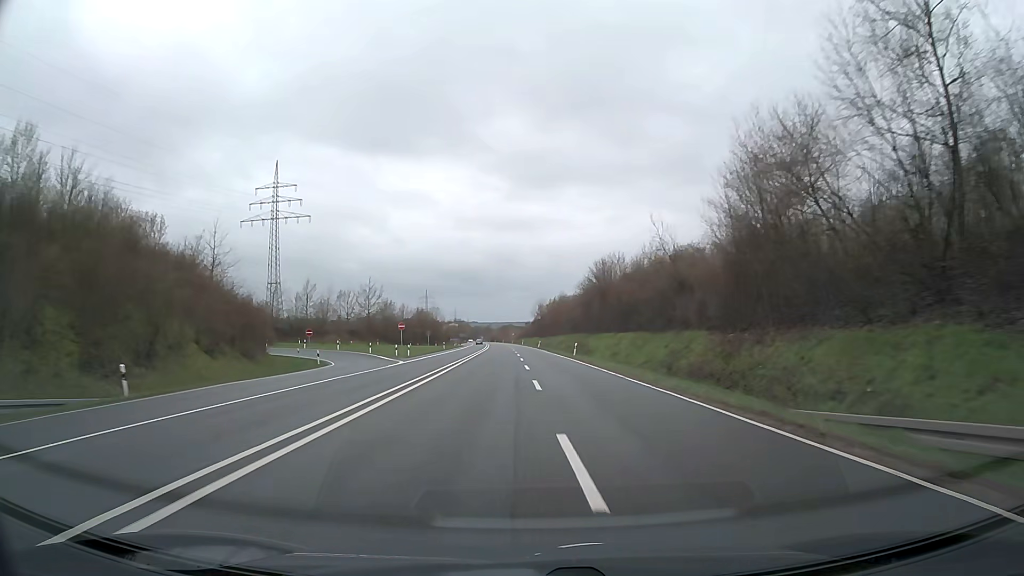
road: trunk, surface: asphalt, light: Day
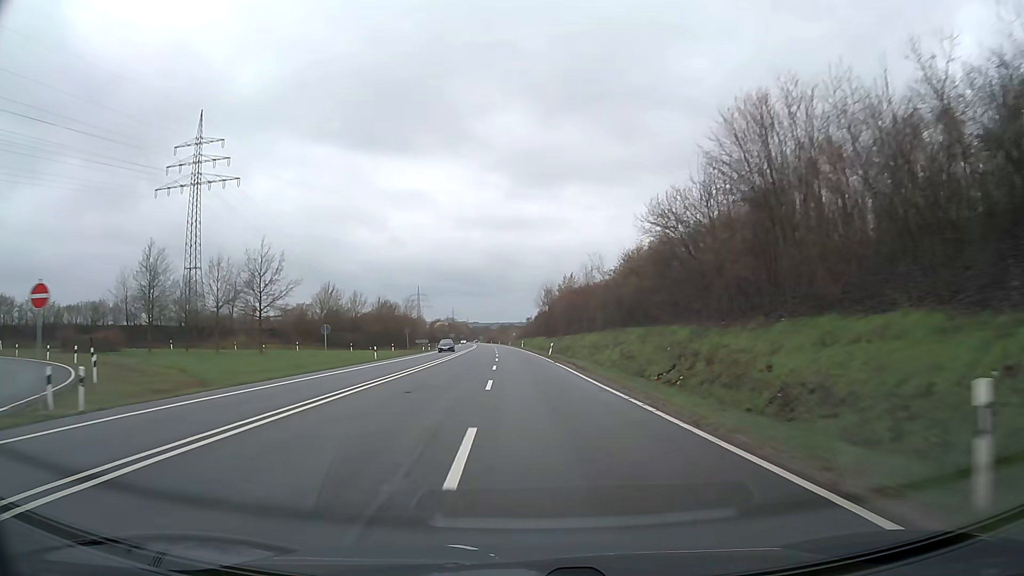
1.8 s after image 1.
(-0.1, +47.4) m; 0°
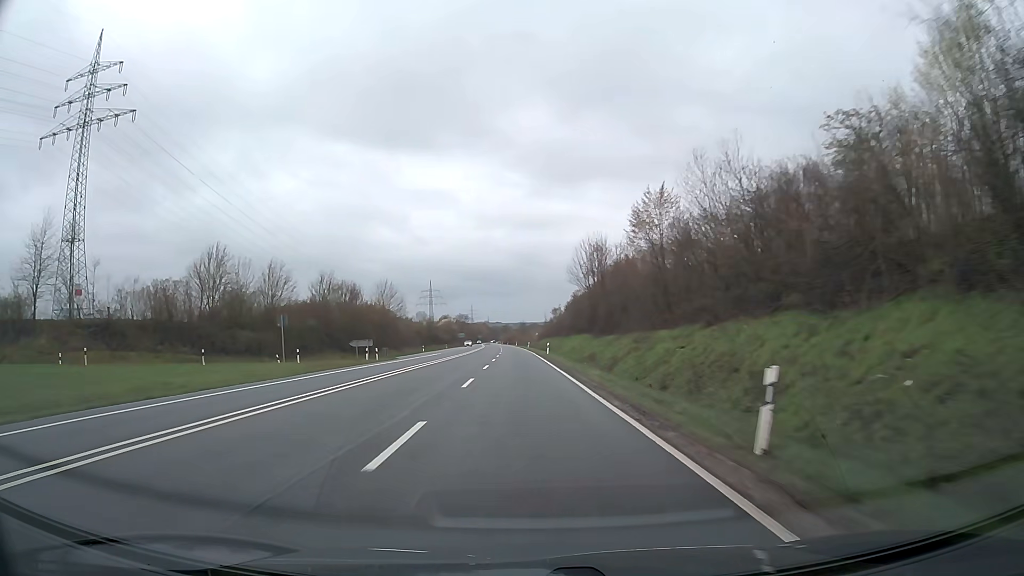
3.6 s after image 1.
(-0.6, +47.4) m; -2°
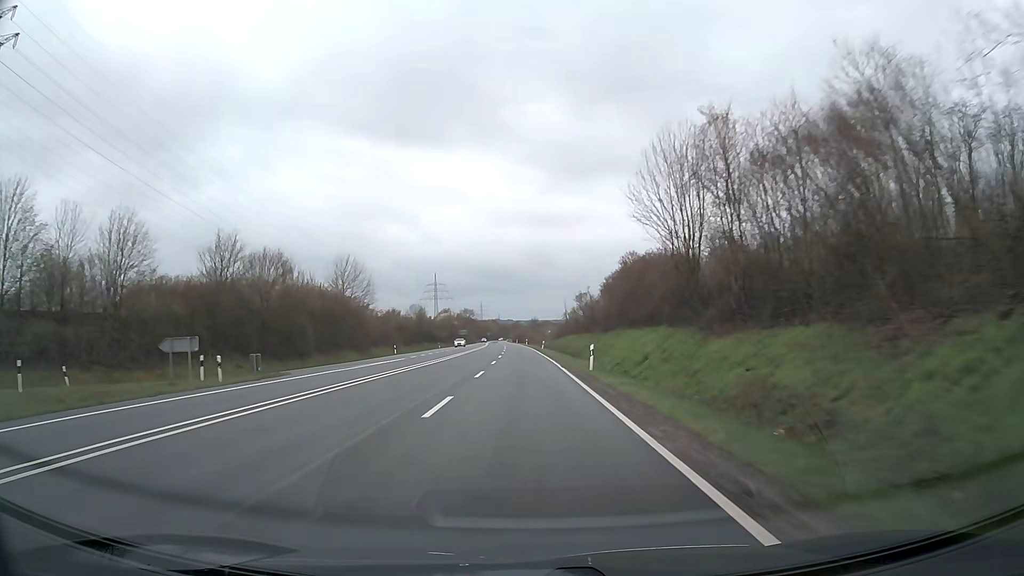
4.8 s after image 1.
(-0.3, +31.6) m; -1°
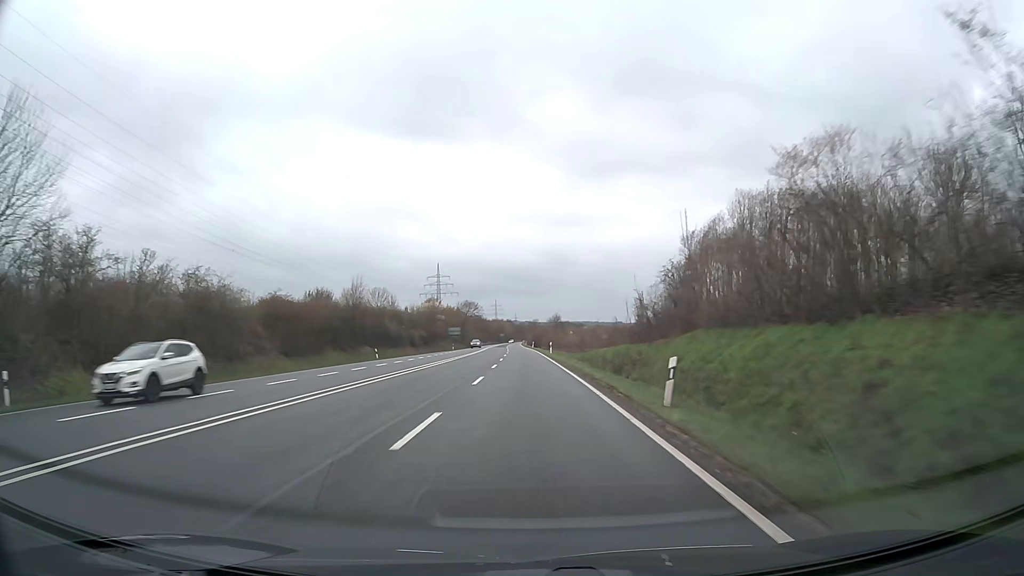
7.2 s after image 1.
(-0.7, +63.2) m; -2°
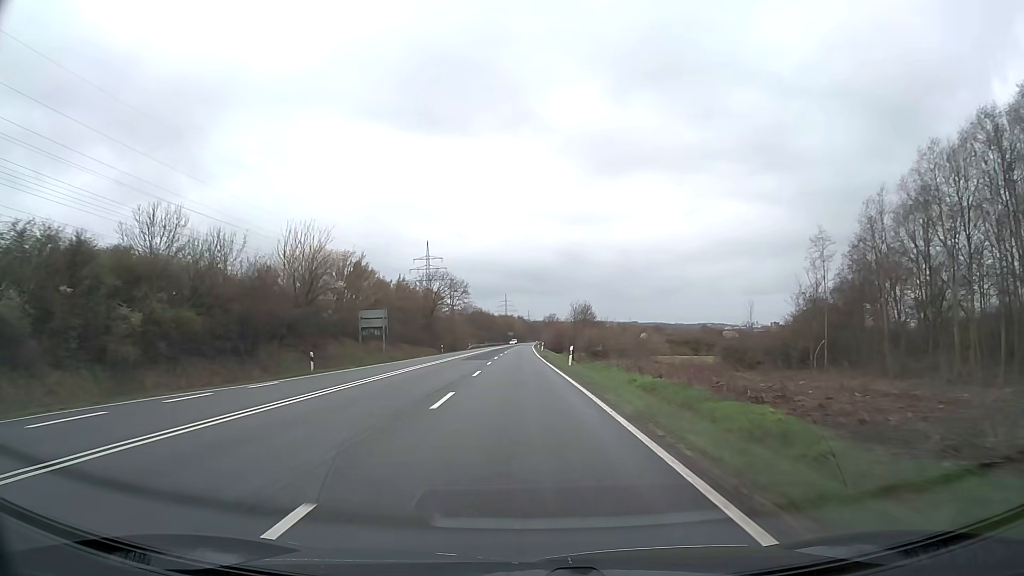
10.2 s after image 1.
(-0.6, +79.1) m; -1°
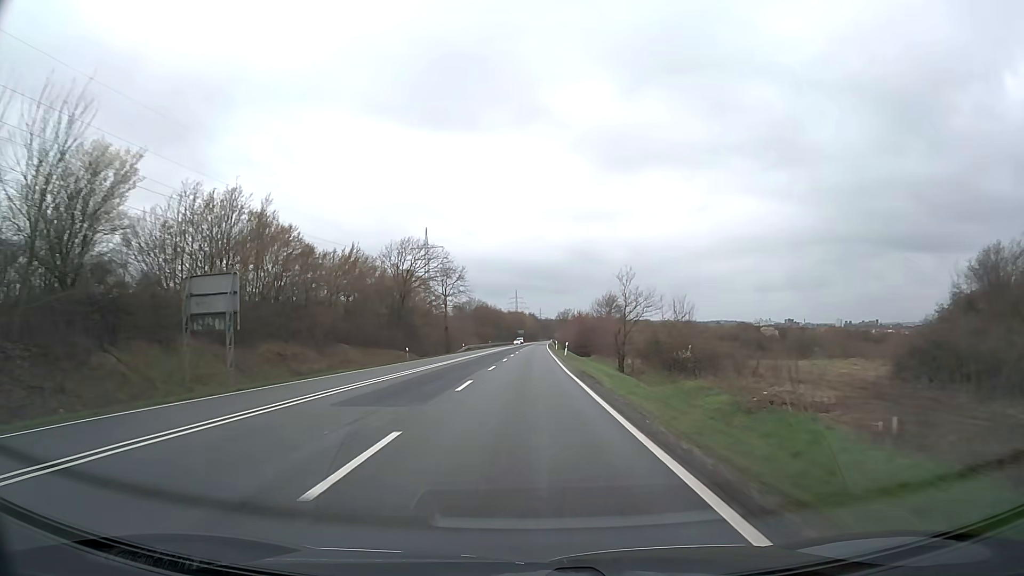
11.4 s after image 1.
(-0.2, +31.6) m; -1°
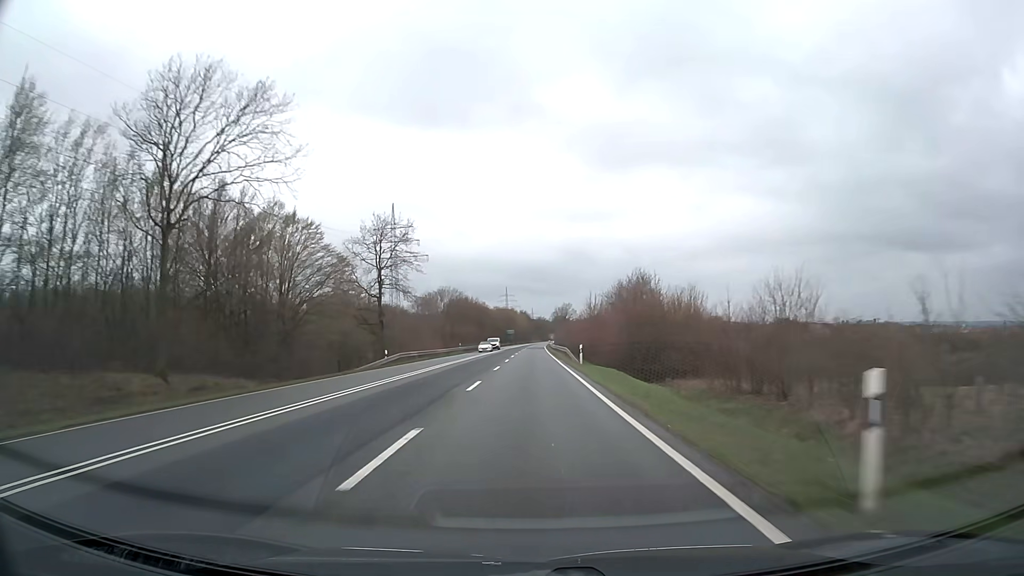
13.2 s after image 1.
(+0.1, +47.4) m; +1°
(0, +10) (0, +20) (0, +30) (0, +40) (0, +50) (0, +60) (0, +70) (+1, +80) (+1, +90) (+1, +100) m
